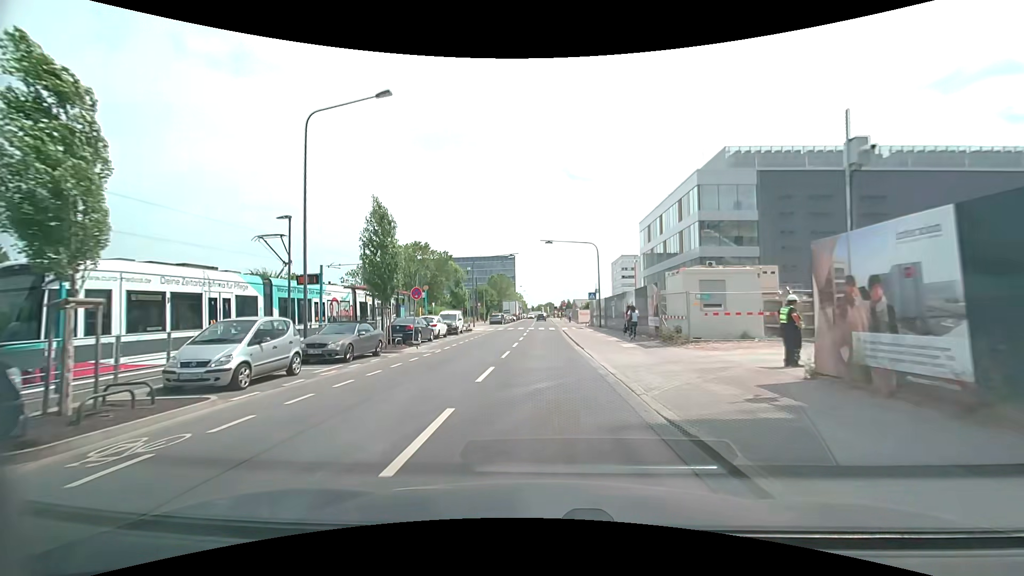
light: Day
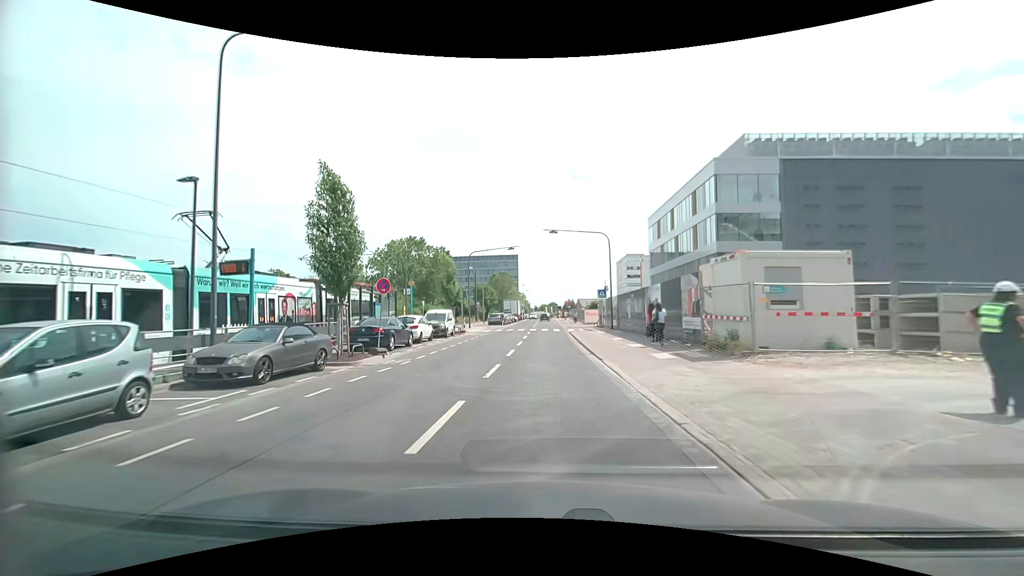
(-0.1, +5.5) m; -1°
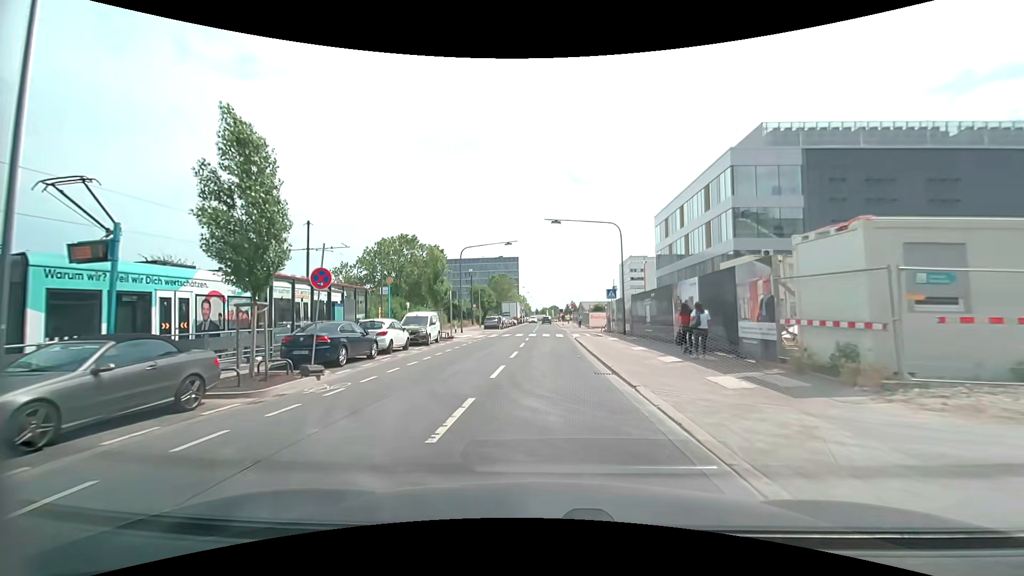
(0.0, +5.4) m; -1°
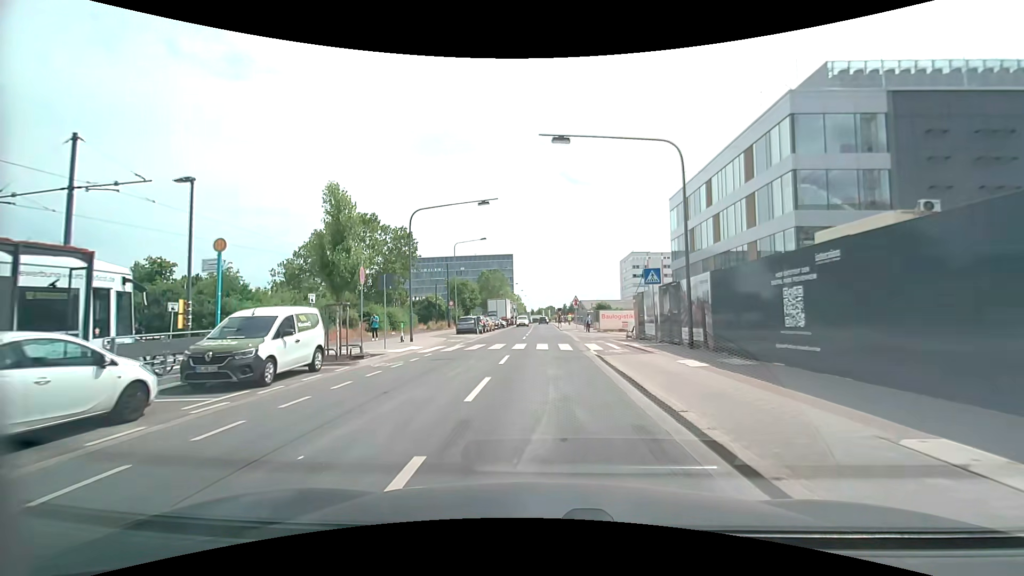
(+0.1, +15.6) m; +1°
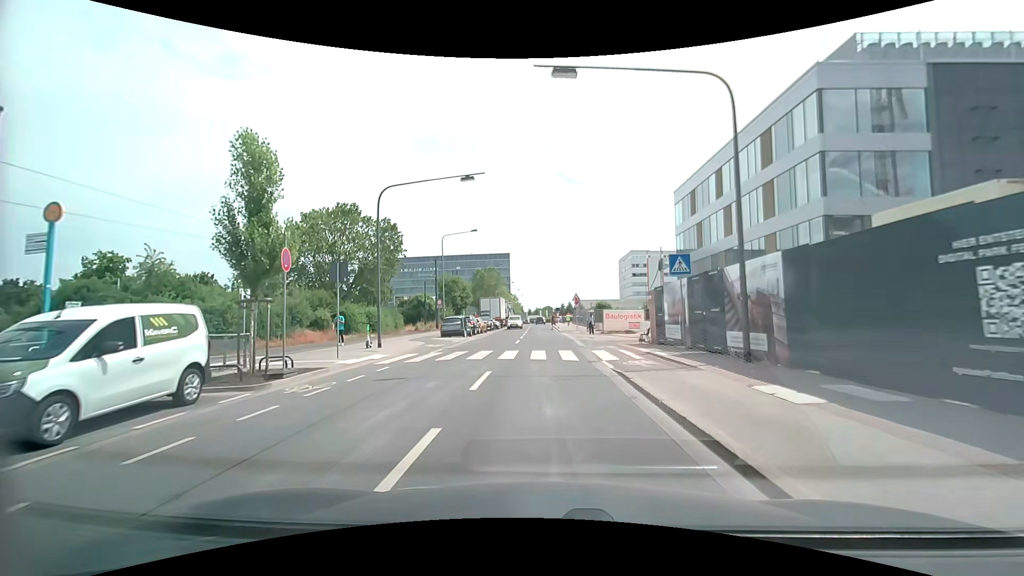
(0.0, +5.0) m; 0°
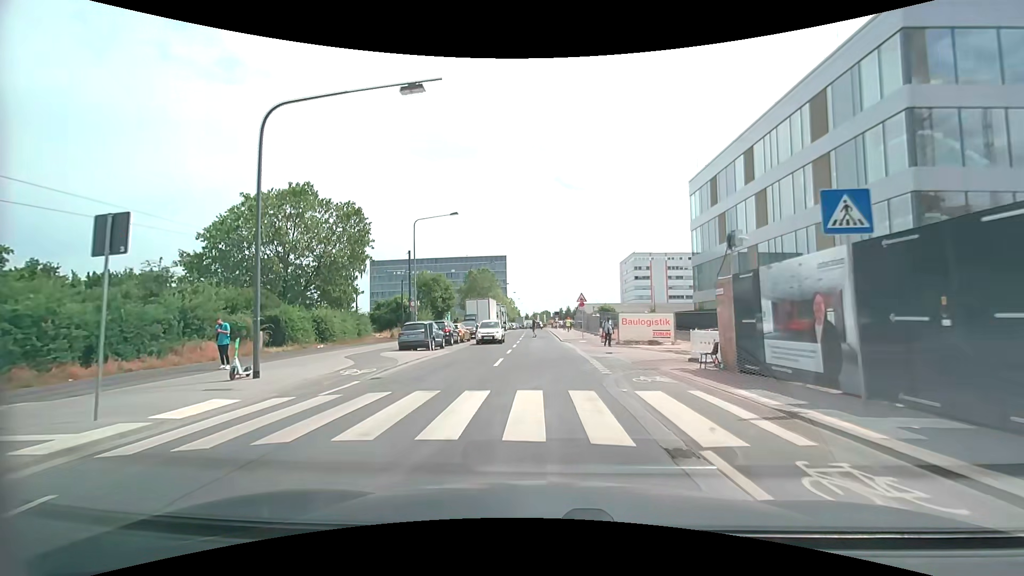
(0.0, +9.8) m; 0°
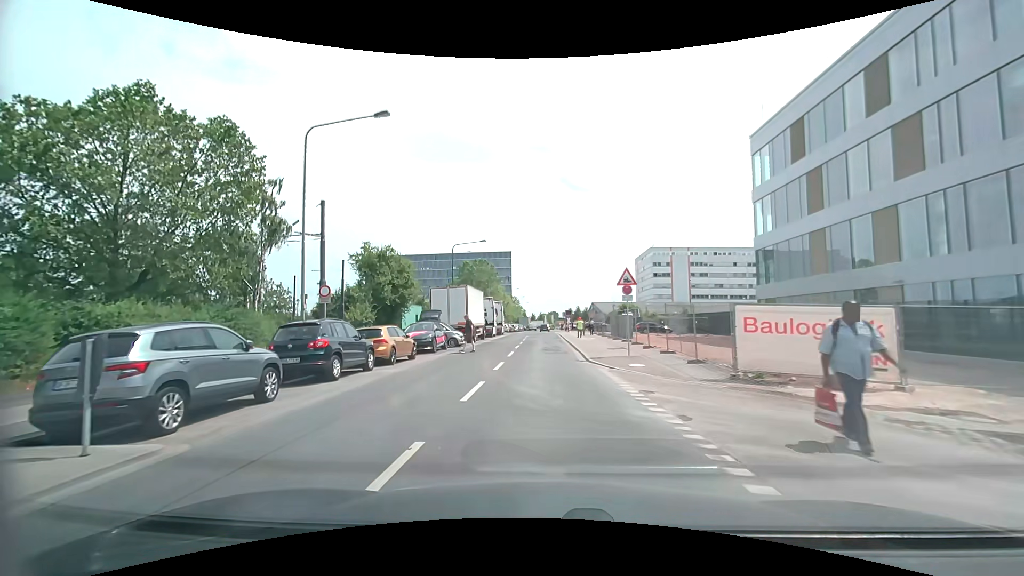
(0.0, +18.7) m; -1°
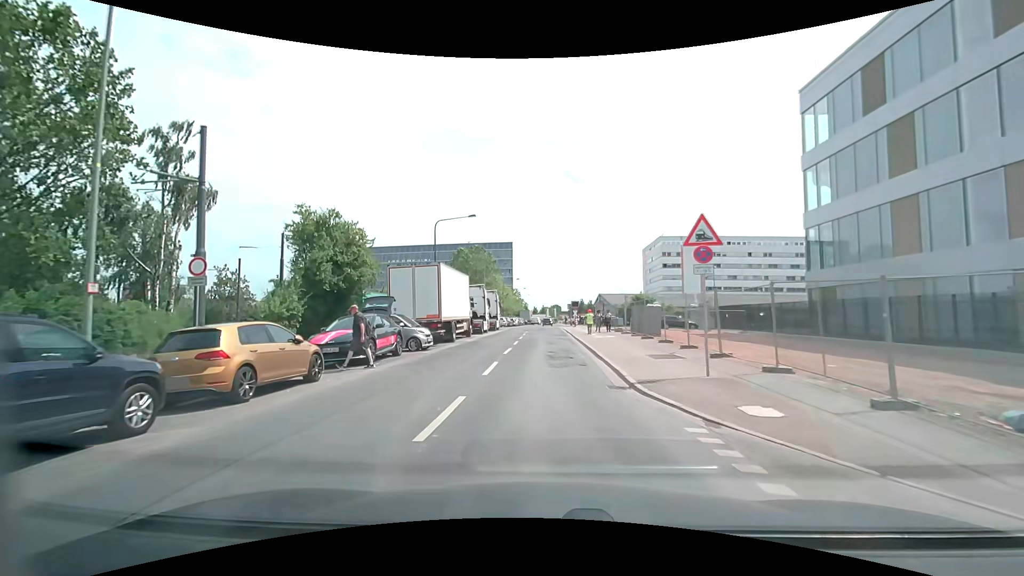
(0.0, +9.4) m; 0°
(0, +10) (0, +20) (0, +30) (0, +40) (0, +50) (0, +60) (0, +70) (0, +80) (0, +90) (0, +100) m
